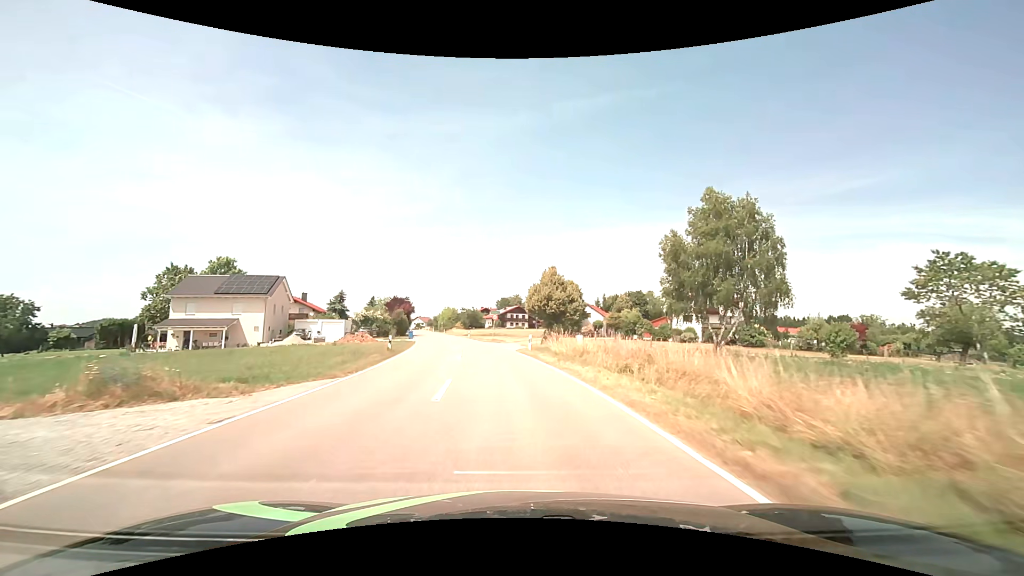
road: tertiary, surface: asphalt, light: Day
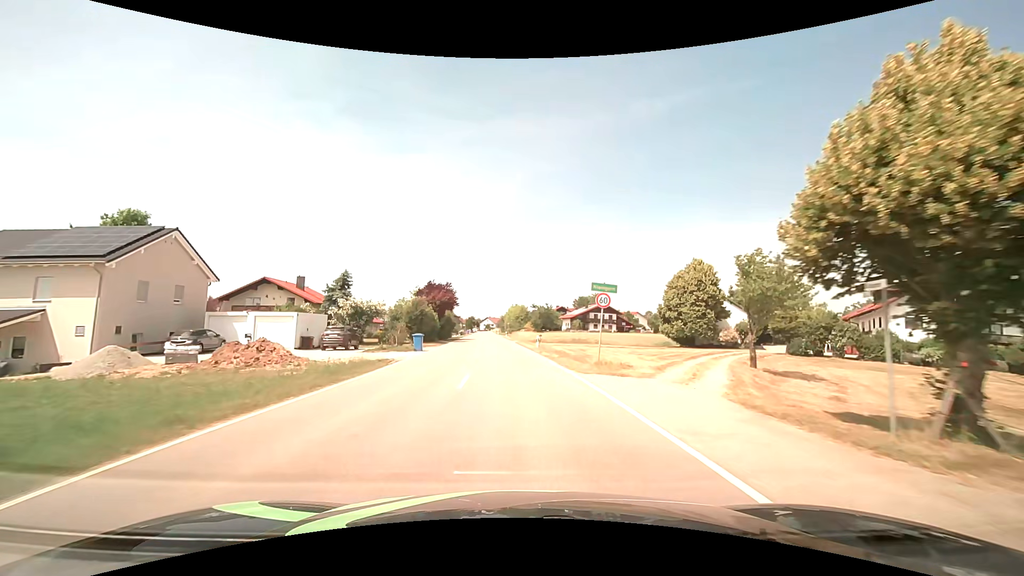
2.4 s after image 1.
(-2.6, +33.5) m; -8°
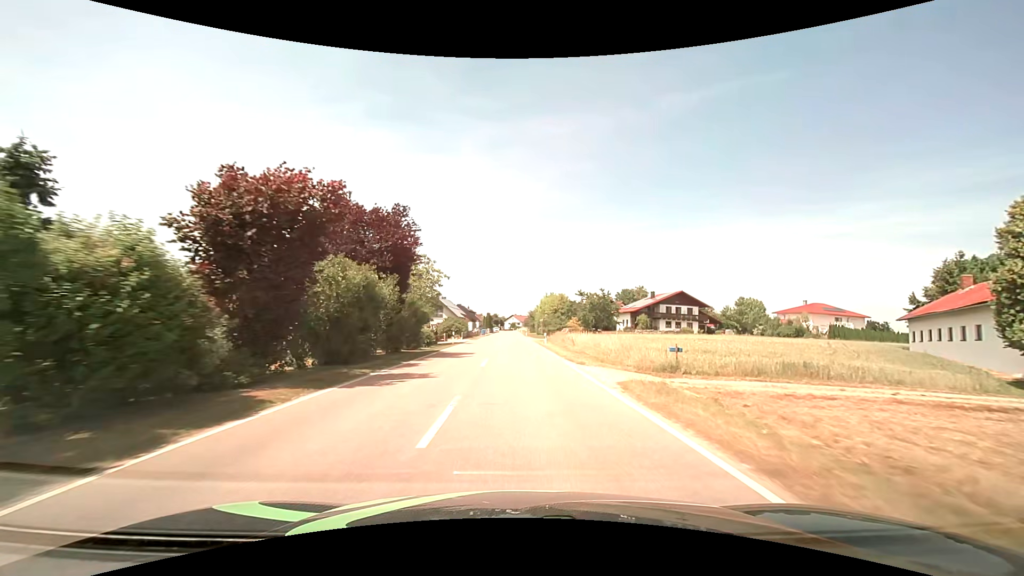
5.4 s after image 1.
(-2.0, +41.3) m; -3°
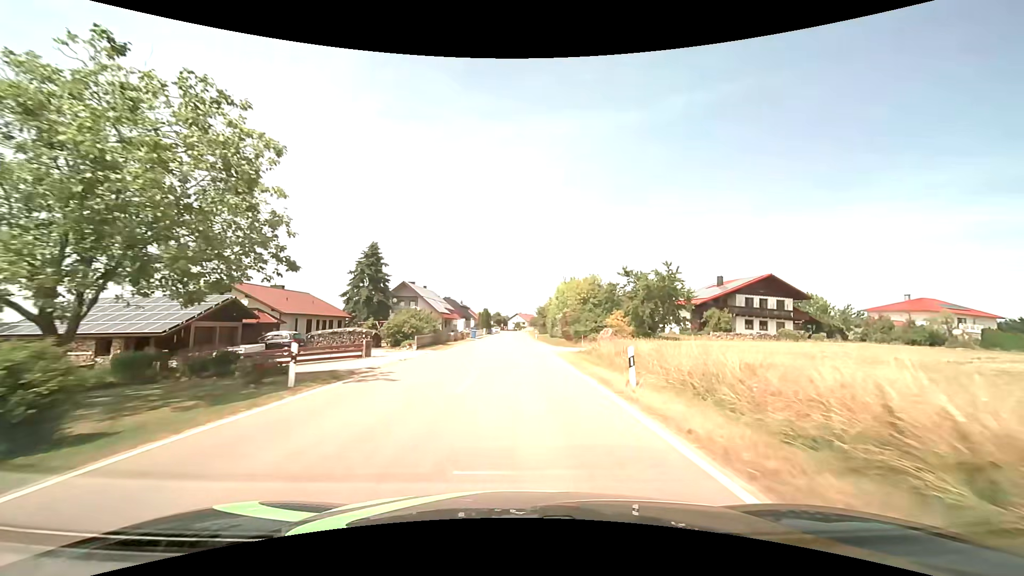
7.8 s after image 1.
(-0.1, +30.5) m; -1°
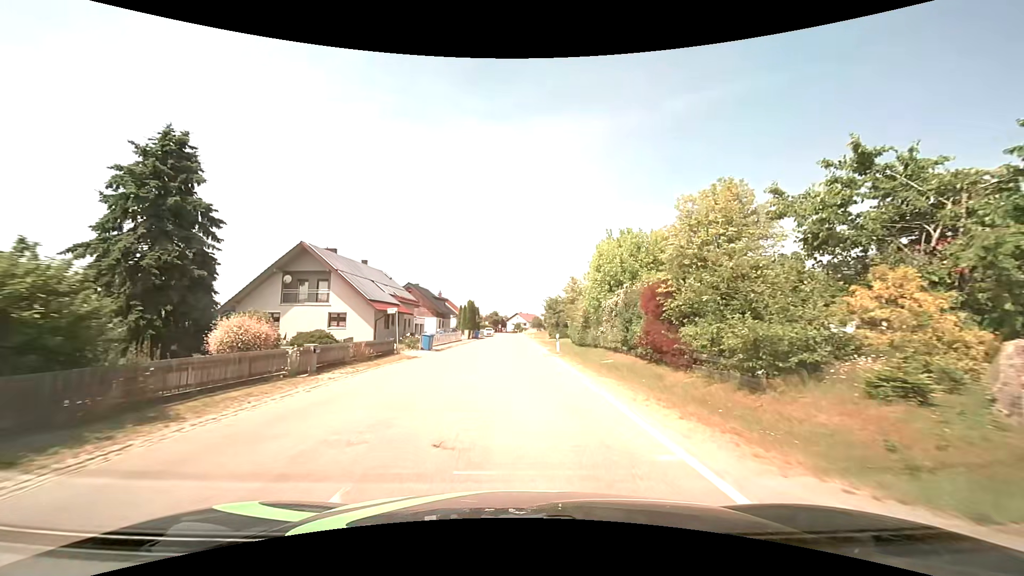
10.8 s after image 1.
(+0.1, +34.4) m; 0°
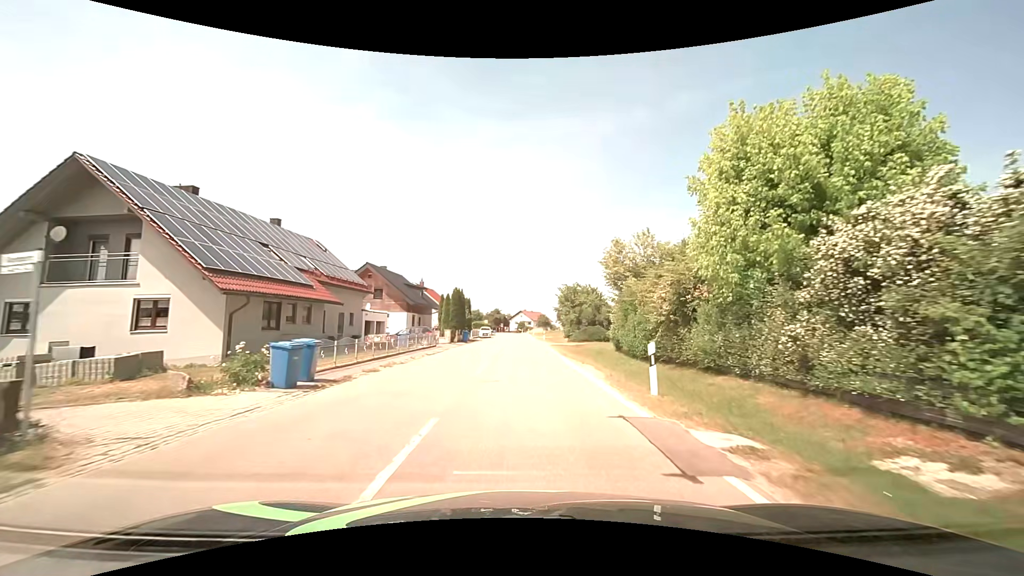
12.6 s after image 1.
(-0.1, +20.3) m; -1°
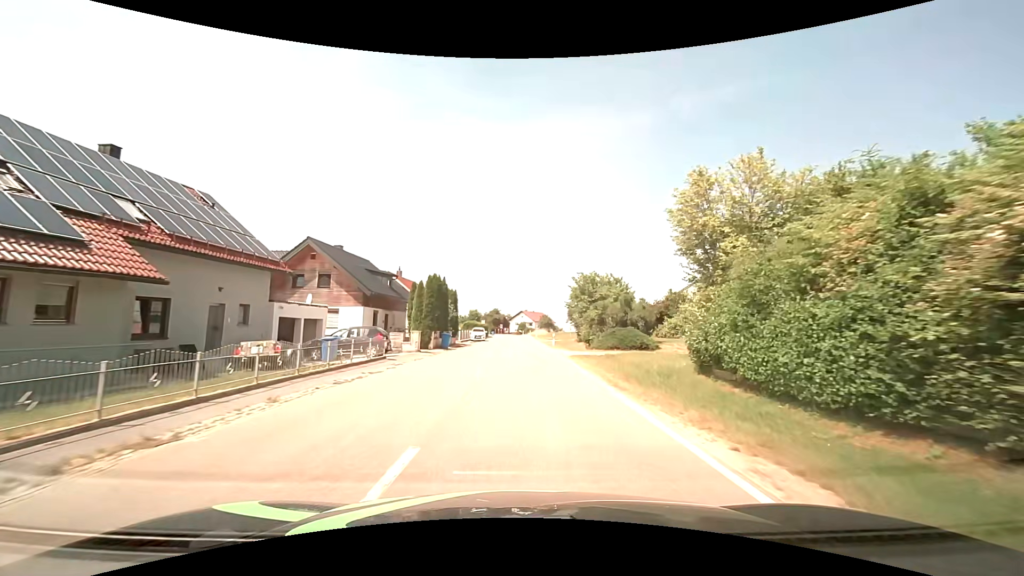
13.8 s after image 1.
(0.0, +13.5) m; 0°
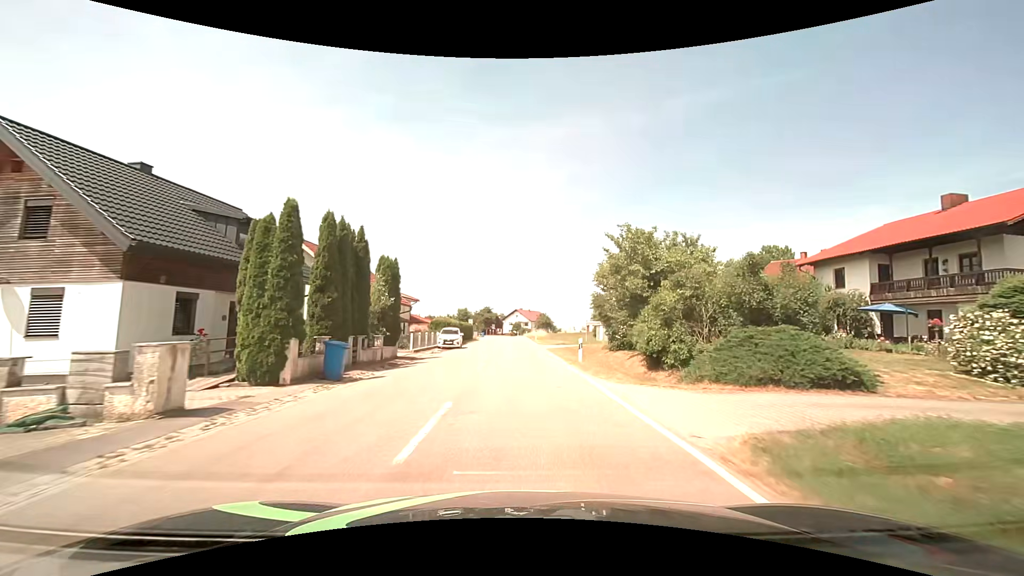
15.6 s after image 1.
(0.0, +20.2) m; 0°
(0, +10) (0, +20) (0, +30) (0, +40) (0, +50) (0, +60) (0, +70) (0, +80) (0, +90) (-1, +100) m
